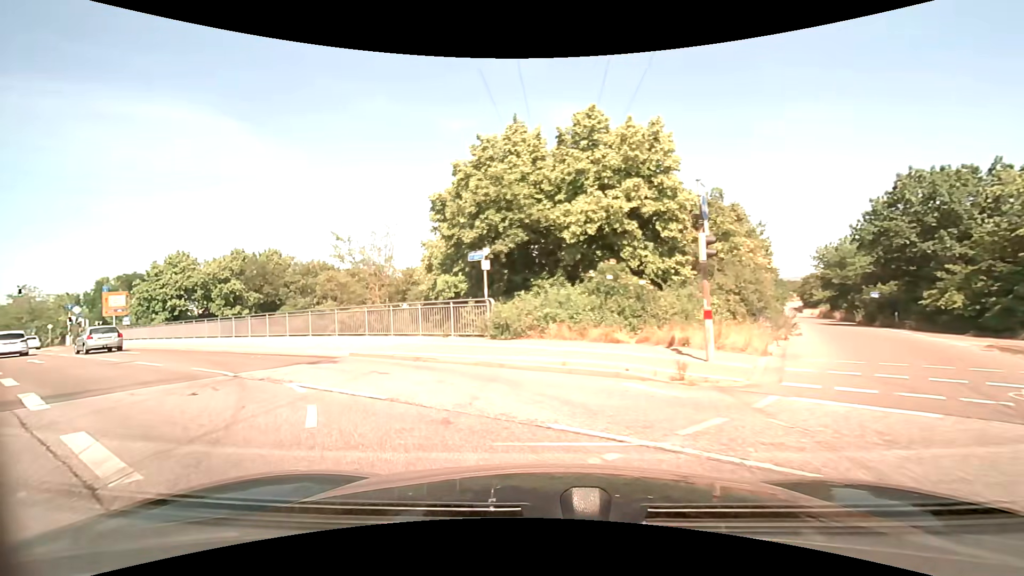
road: primary_link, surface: asphalt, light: Day
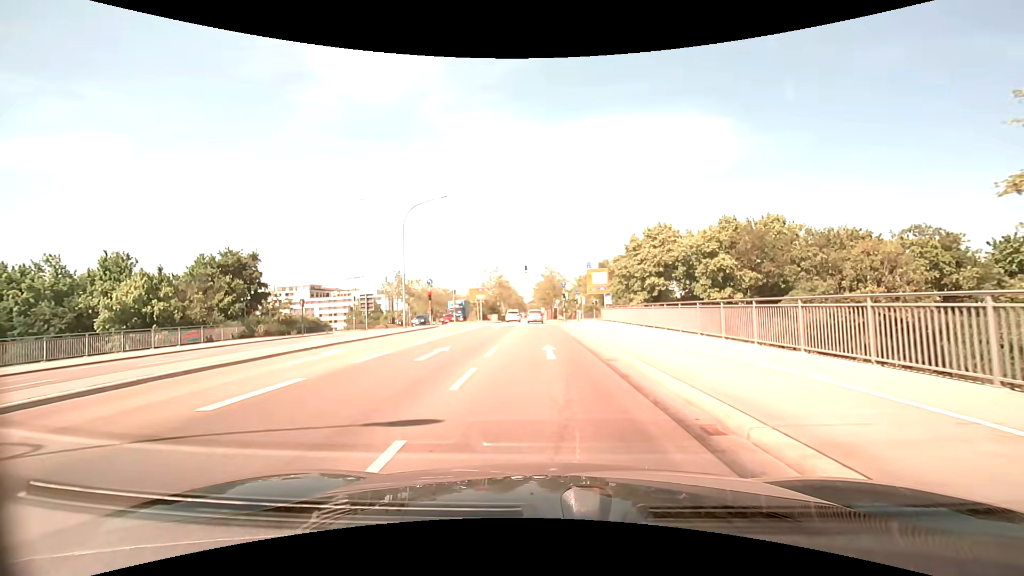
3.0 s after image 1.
(-8.2, +15.5) m; -52°
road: primary
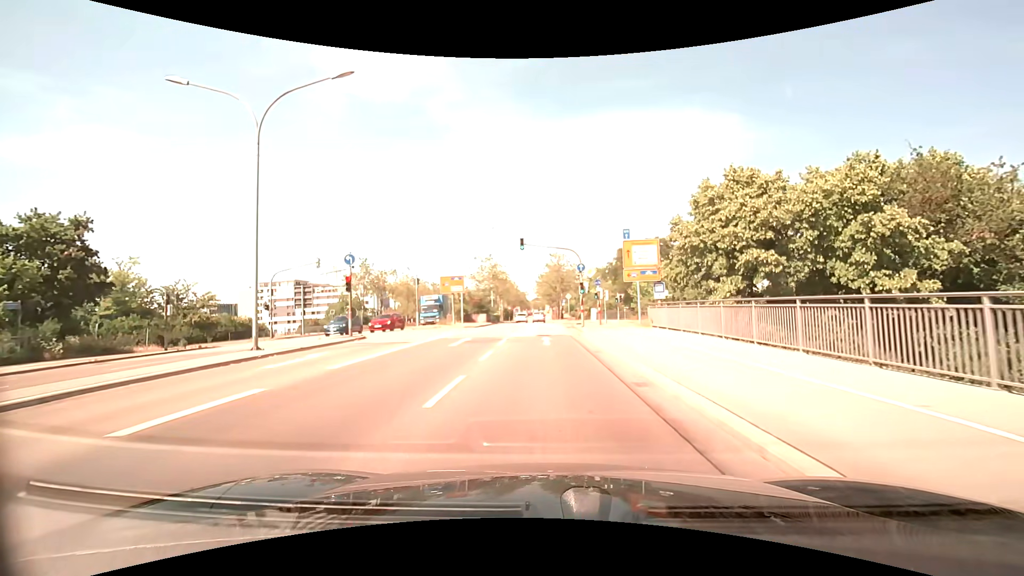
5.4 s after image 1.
(0.0, +19.9) m; 0°
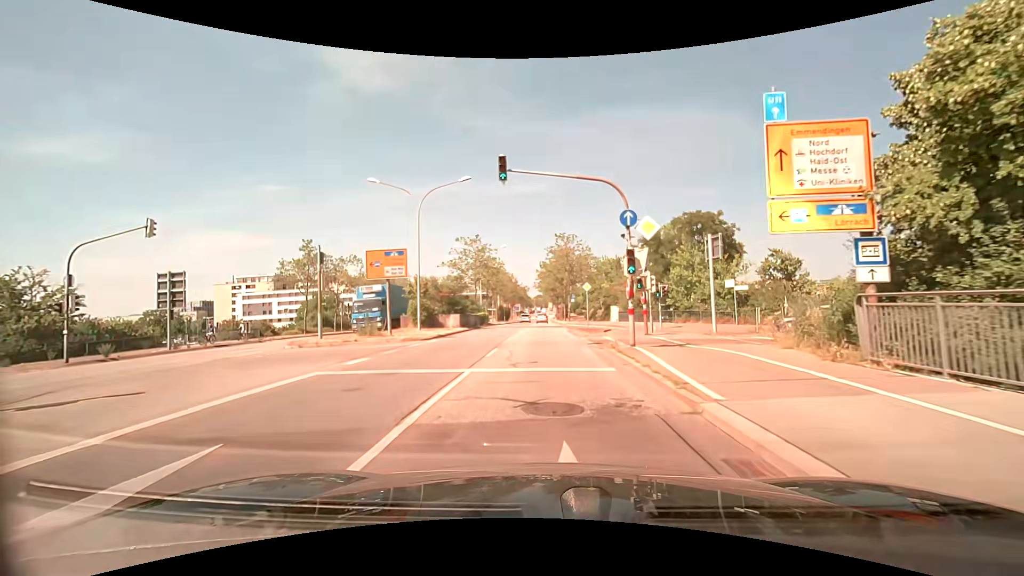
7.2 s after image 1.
(-0.1, +18.4) m; -1°
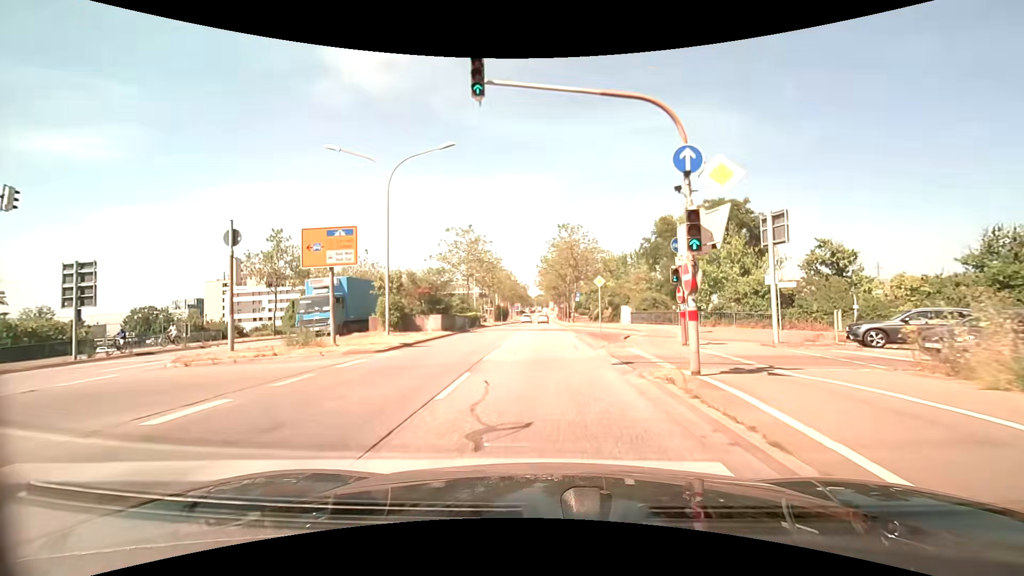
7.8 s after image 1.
(0.0, +6.6) m; 0°
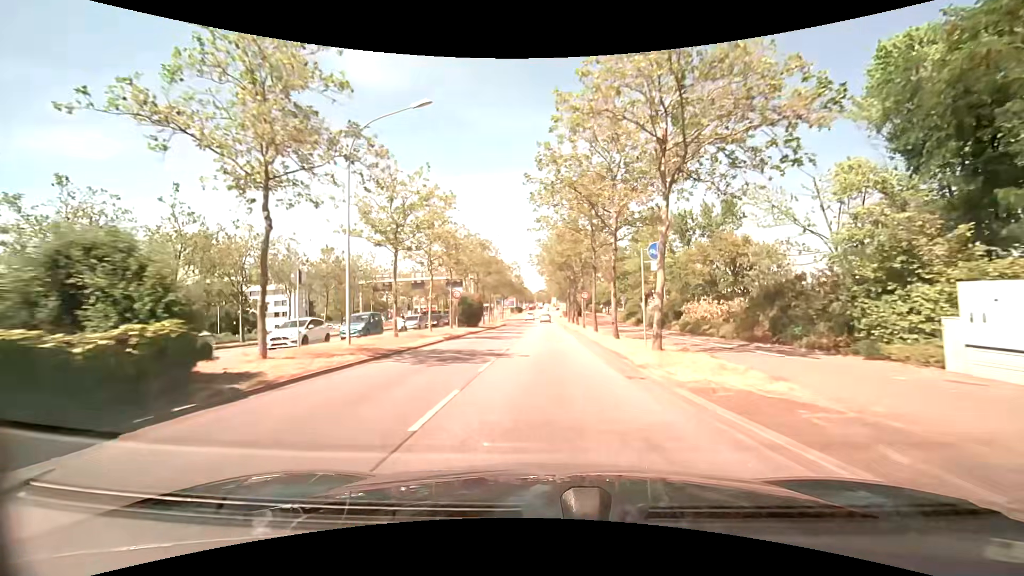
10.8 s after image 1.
(0.0, +37.9) m; 0°
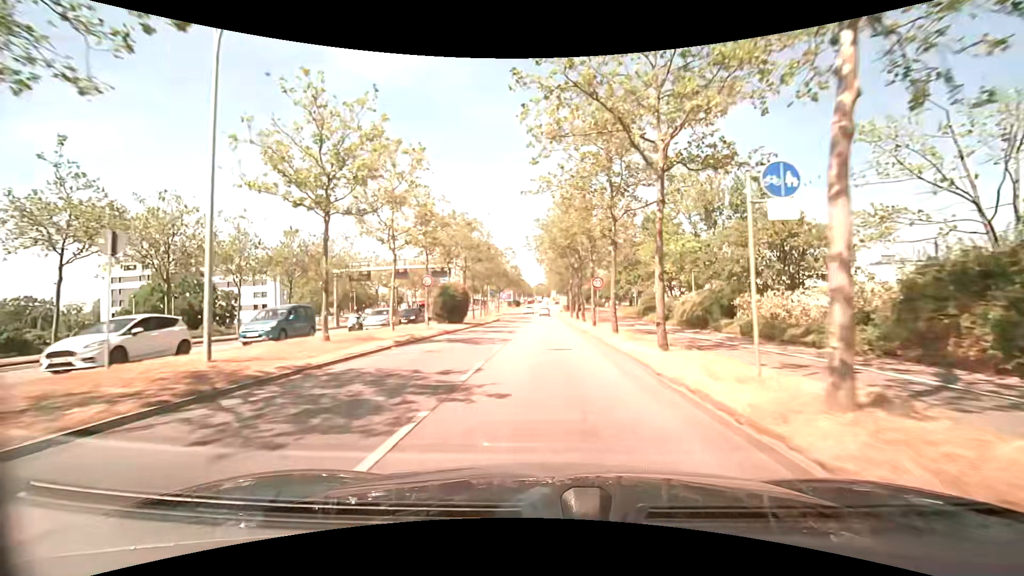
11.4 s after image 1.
(0.0, +8.4) m; 0°
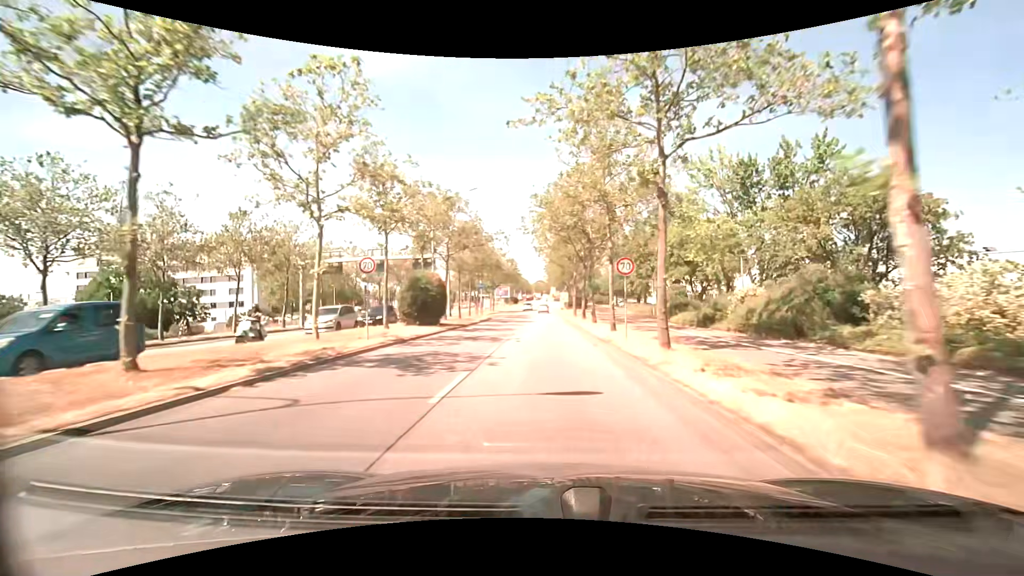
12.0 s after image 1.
(0.0, +8.6) m; 0°
(0, +10) (0, +20) (0, +30) (0, +40) (0, +50) (0, +60) (0, +70) (0, +80) (0, +90) (0, +100) m
